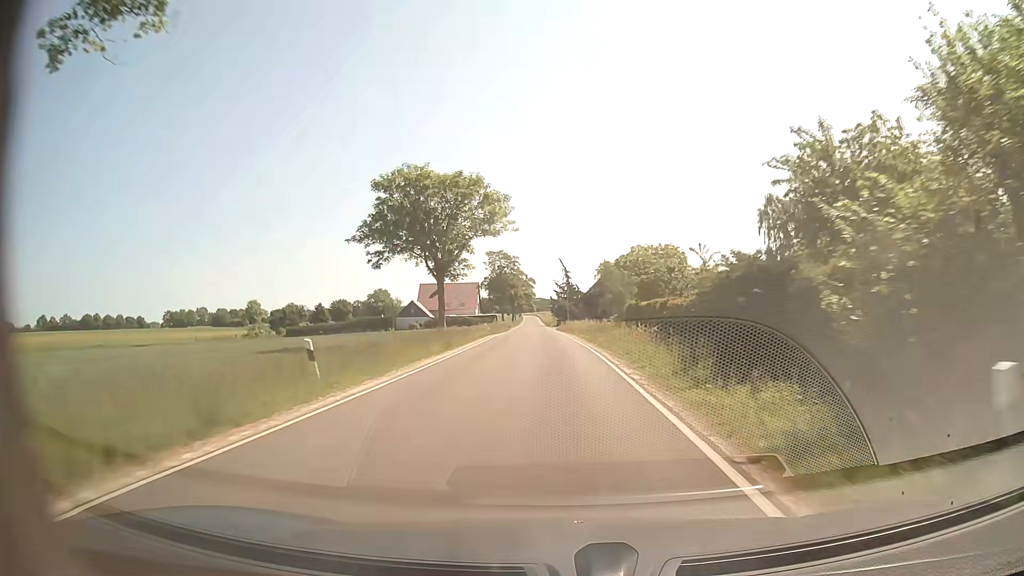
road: secondary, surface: asphalt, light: Day
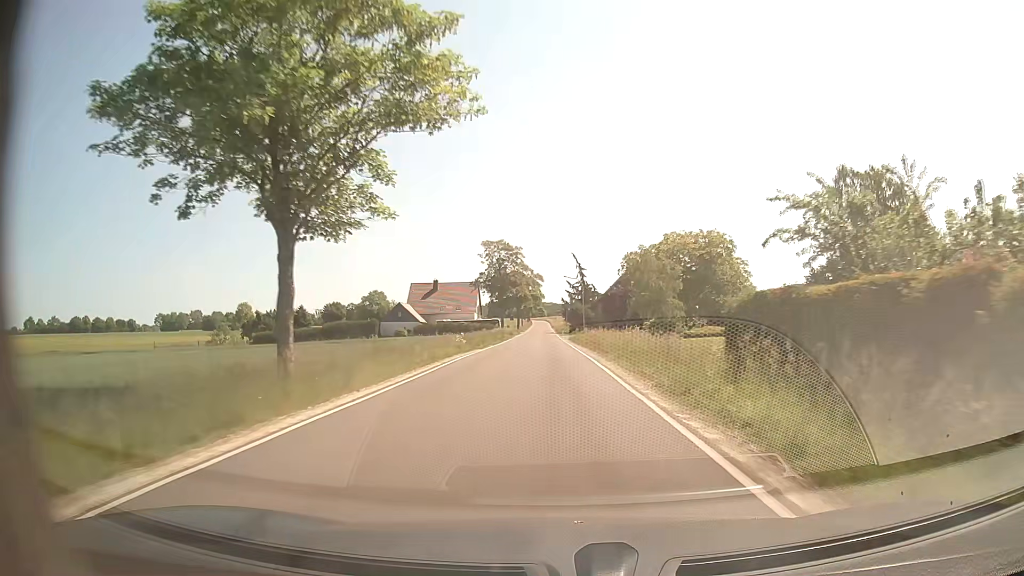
(-0.2, +21.7) m; -1°
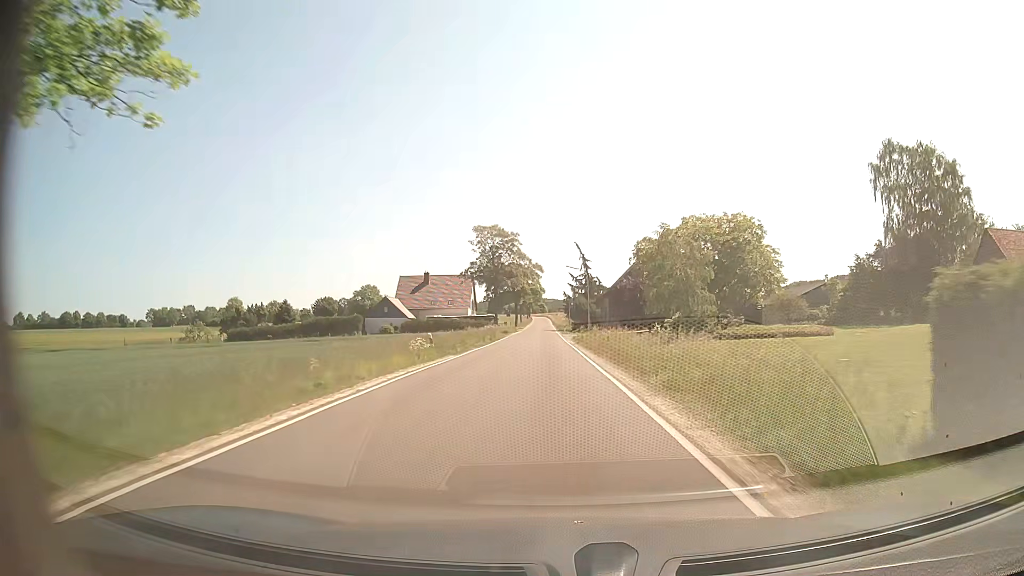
(0.0, +10.9) m; 0°
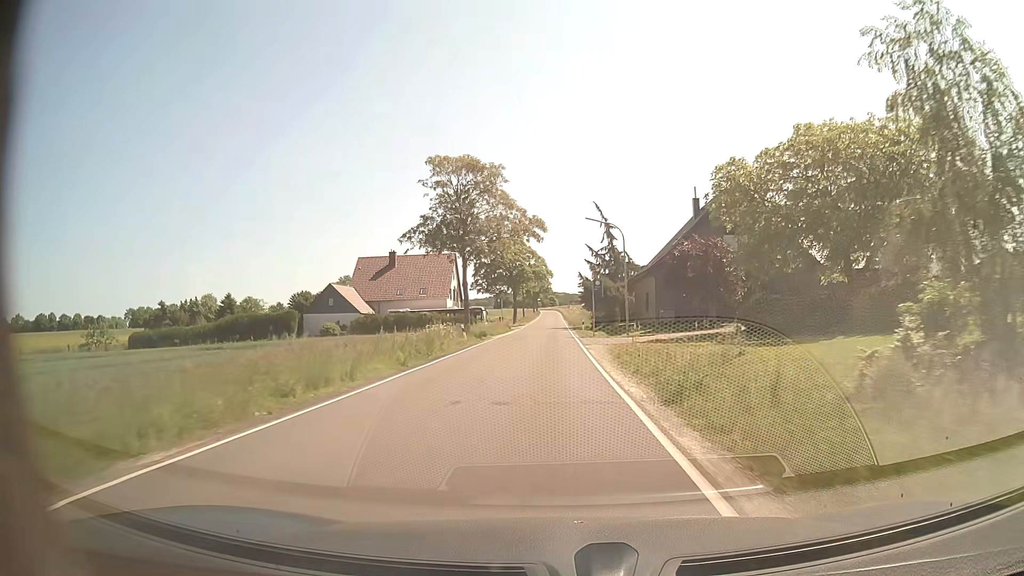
(-0.1, +32.7) m; -1°
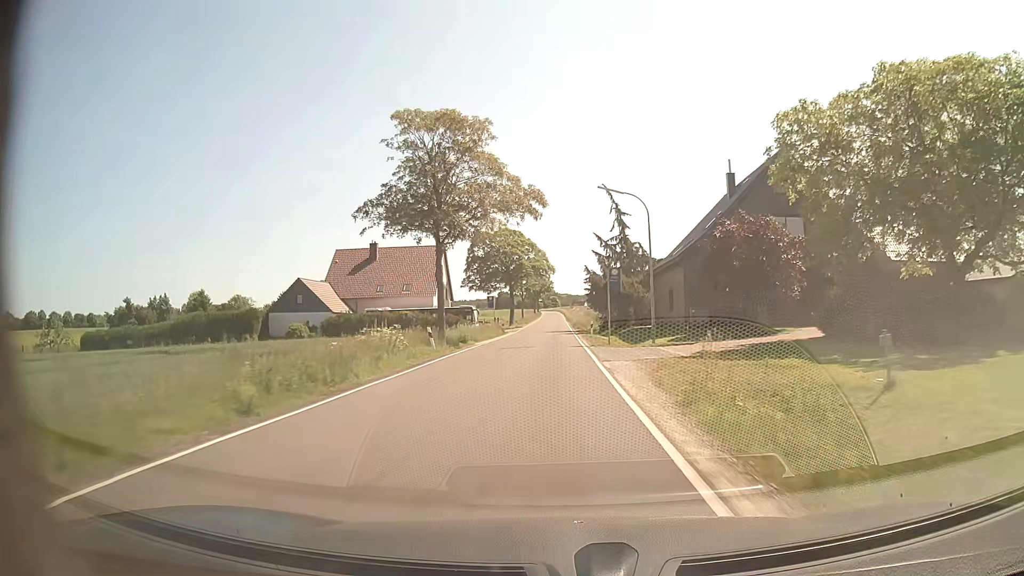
(-0.1, +10.9) m; 0°
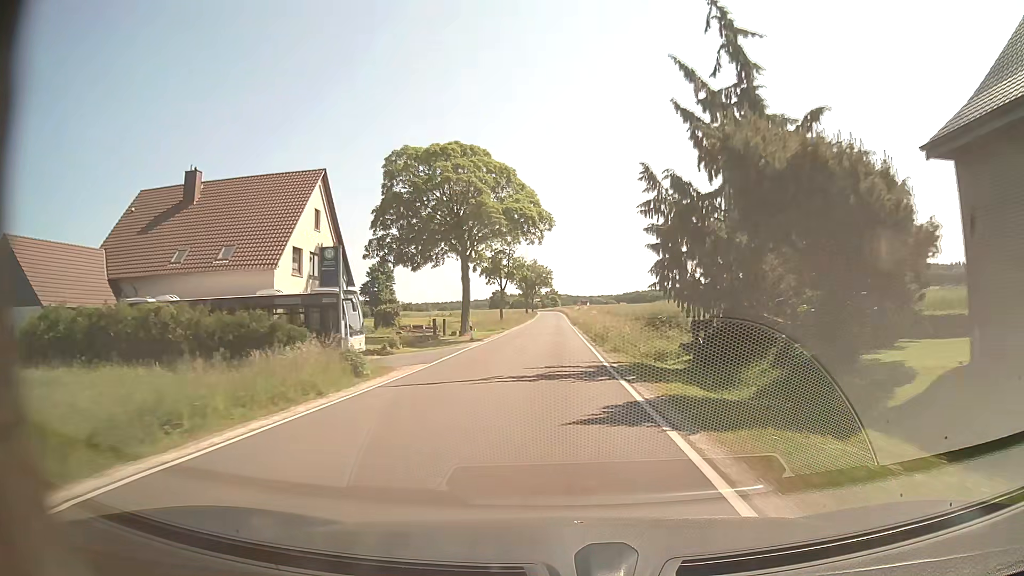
(0.0, +43.4) m; 0°
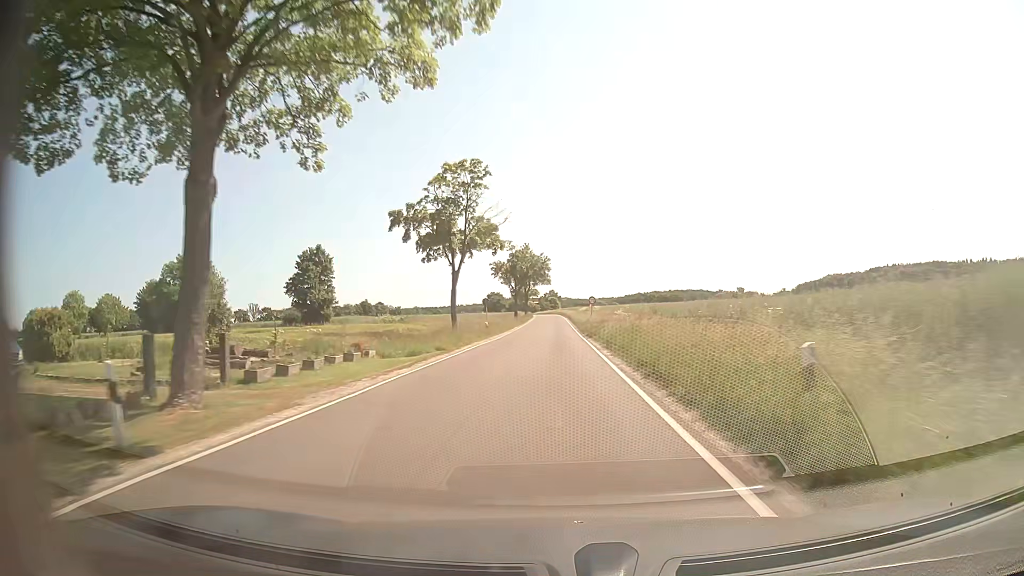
(+0.2, +32.3) m; 0°
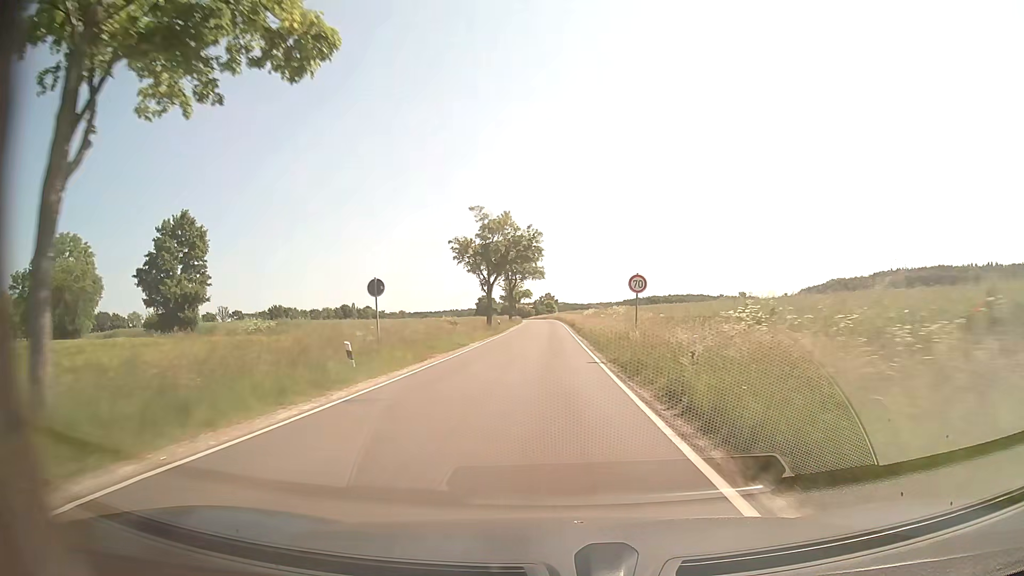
(+0.2, +32.1) m; 0°
(0, +10) (0, +20) (0, +30) (0, +40) (0, +50) (0, +60) (0, +70) (-1, +80) (-1, +90) (-1, +100) m
